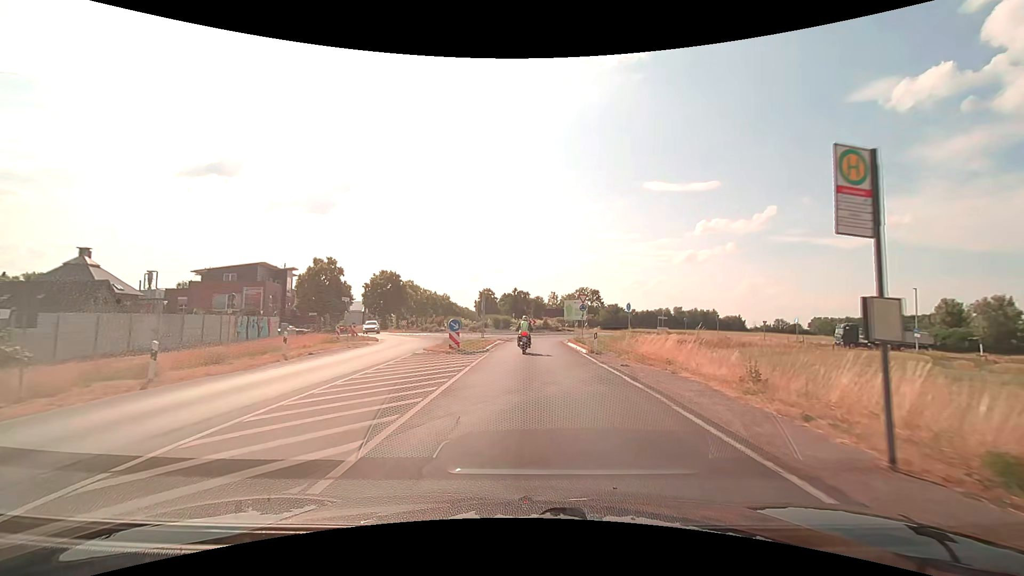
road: secondary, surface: asphalt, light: Day
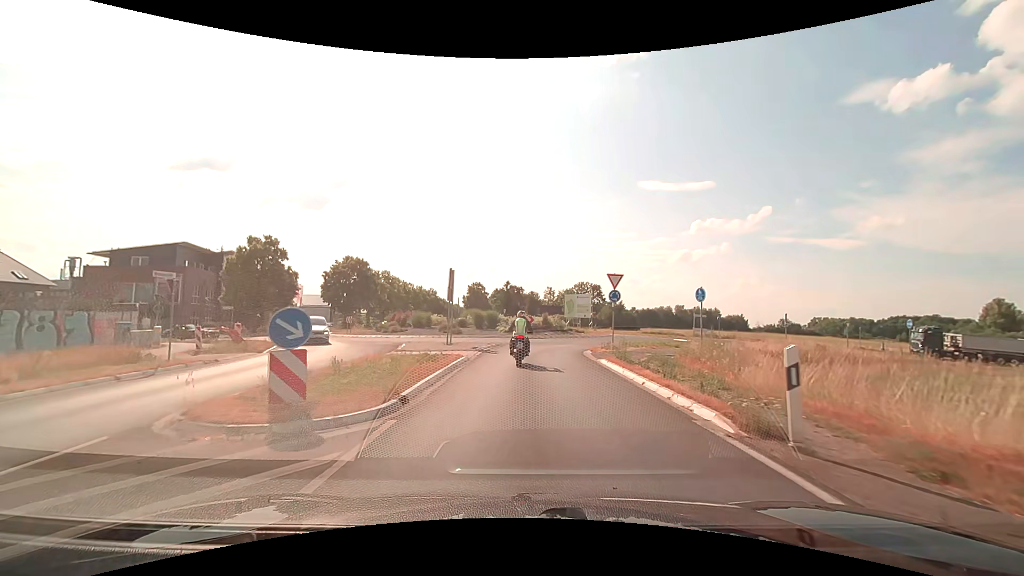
(+0.1, +16.0) m; +1°
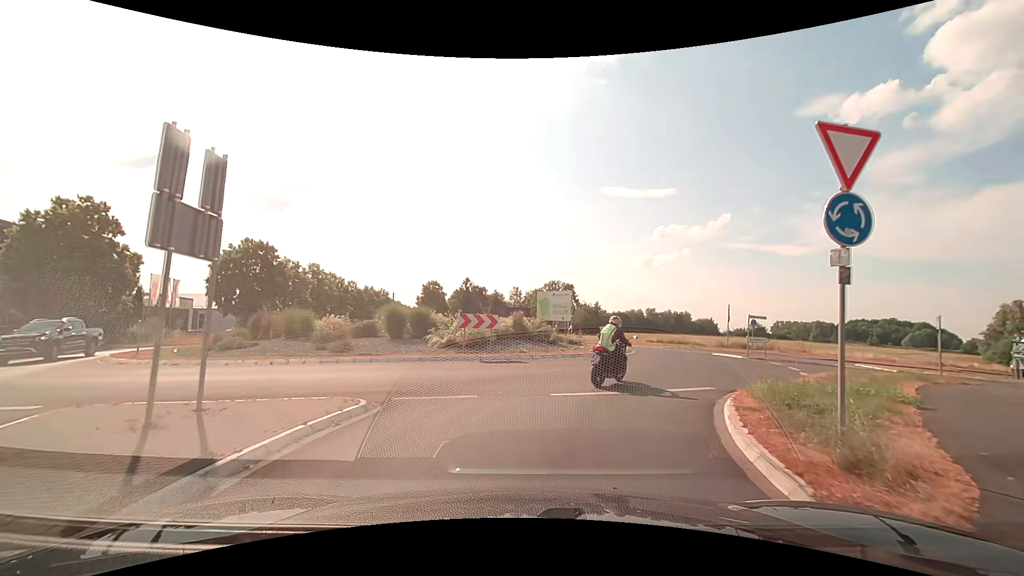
(+0.4, +18.7) m; +4°
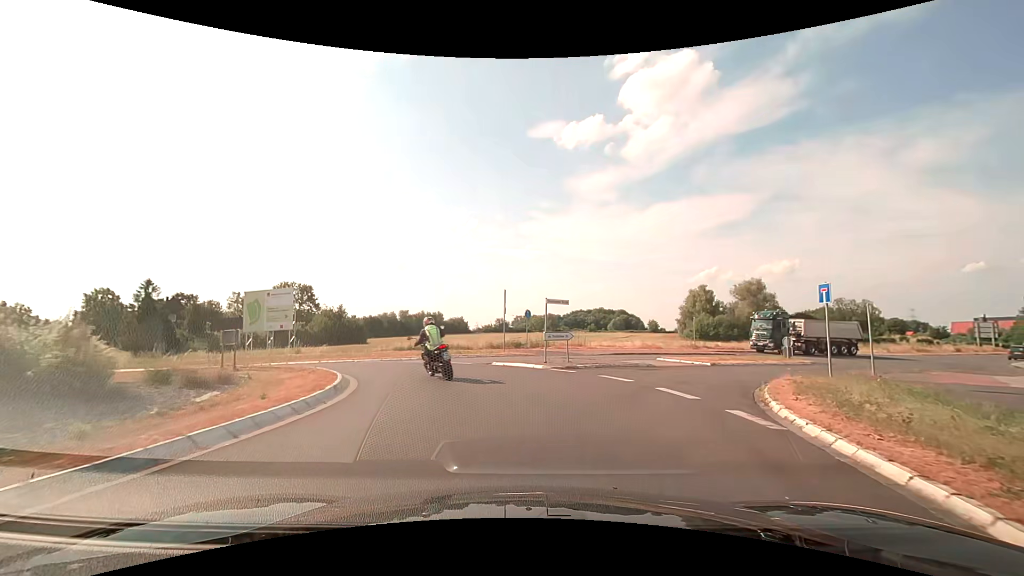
(+2.9, +14.6) m; +28°
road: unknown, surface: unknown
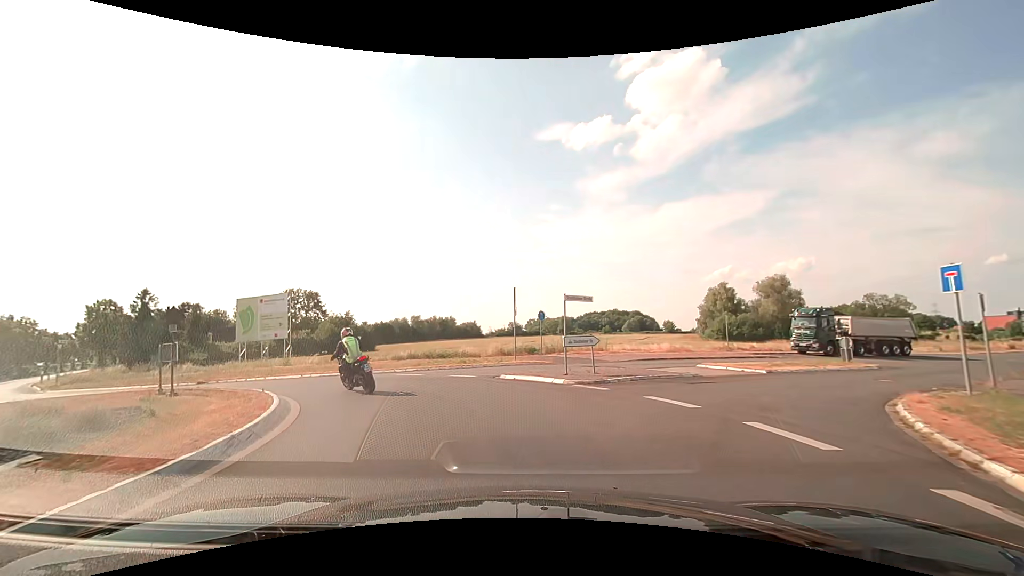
(0.0, +4.0) m; -1°
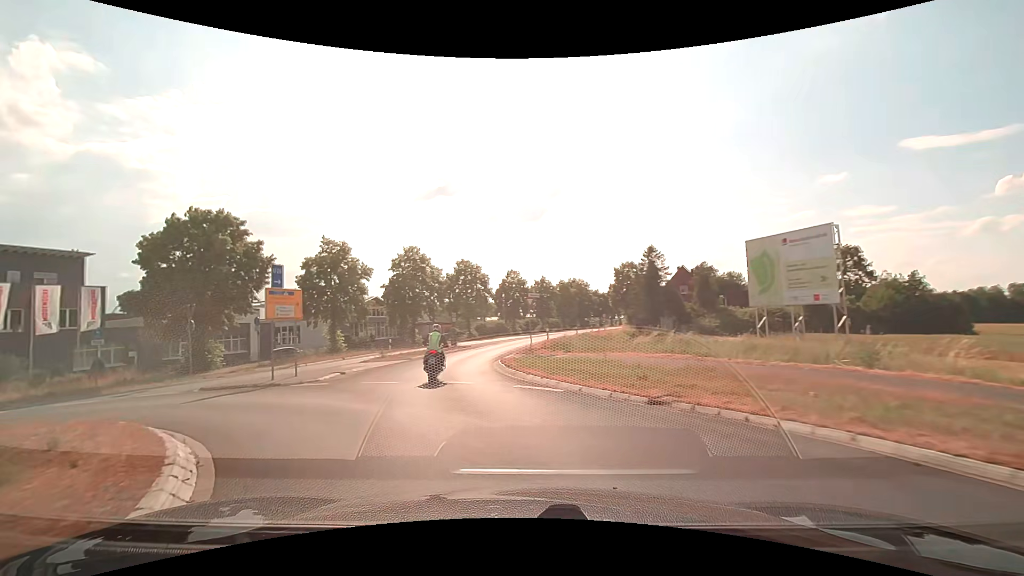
(-7.8, +17.9) m; -54°
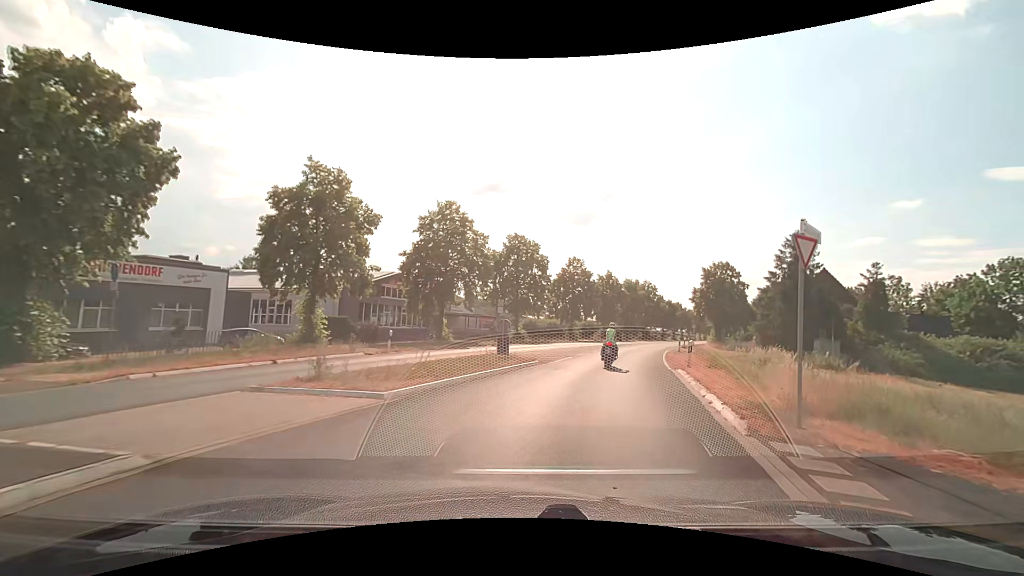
(-3.5, +18.8) m; -7°
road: secondary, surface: asphalt
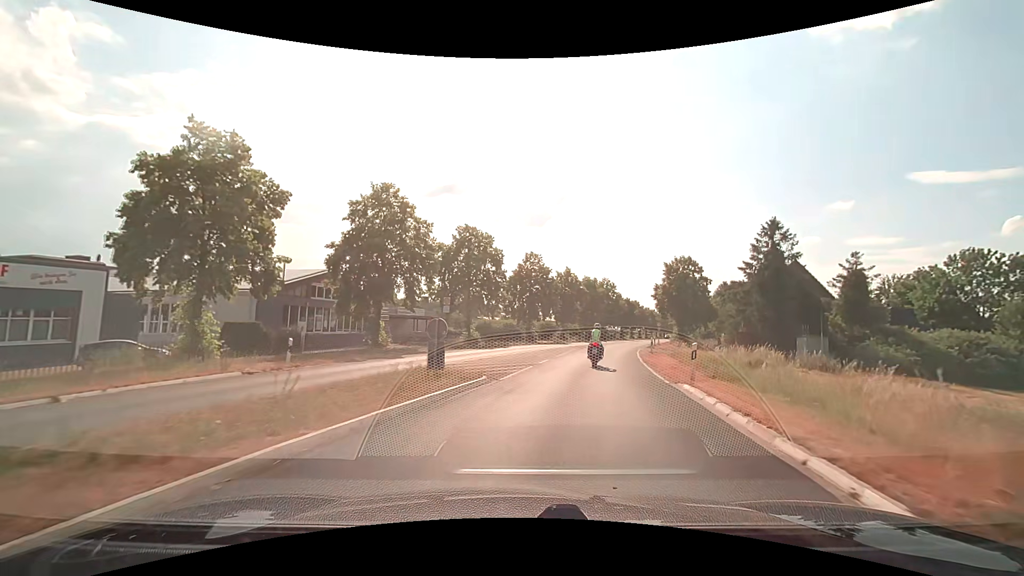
(+0.4, +5.8) m; +6°
(+1, +10) (+2, +20) (+4, +30) (+6, +39) (+9, +49) (+12, +59) (+15, +68) (+18, +78) (+21, +87) (+25, +96) m
